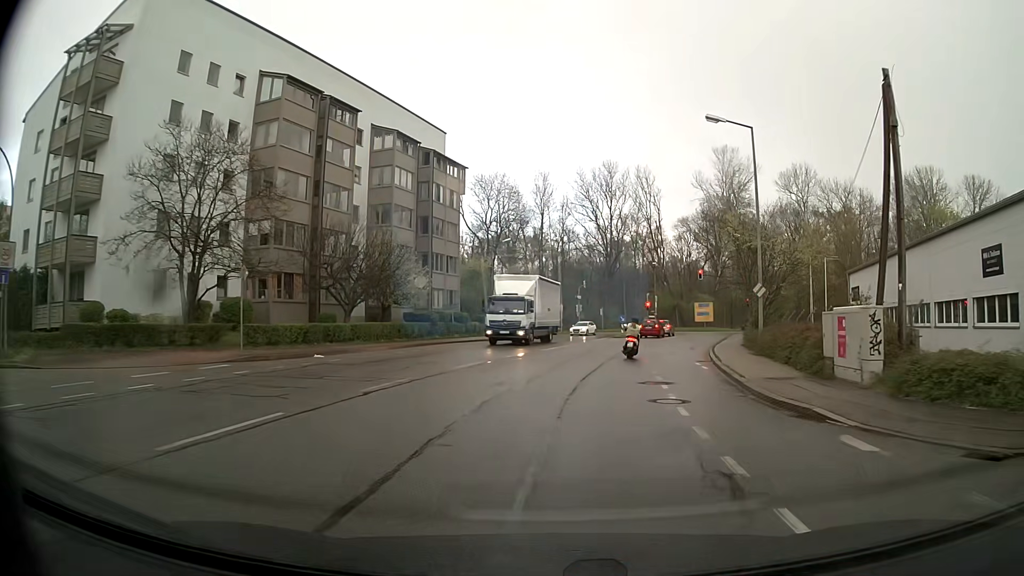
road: tertiary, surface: asphalt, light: Day
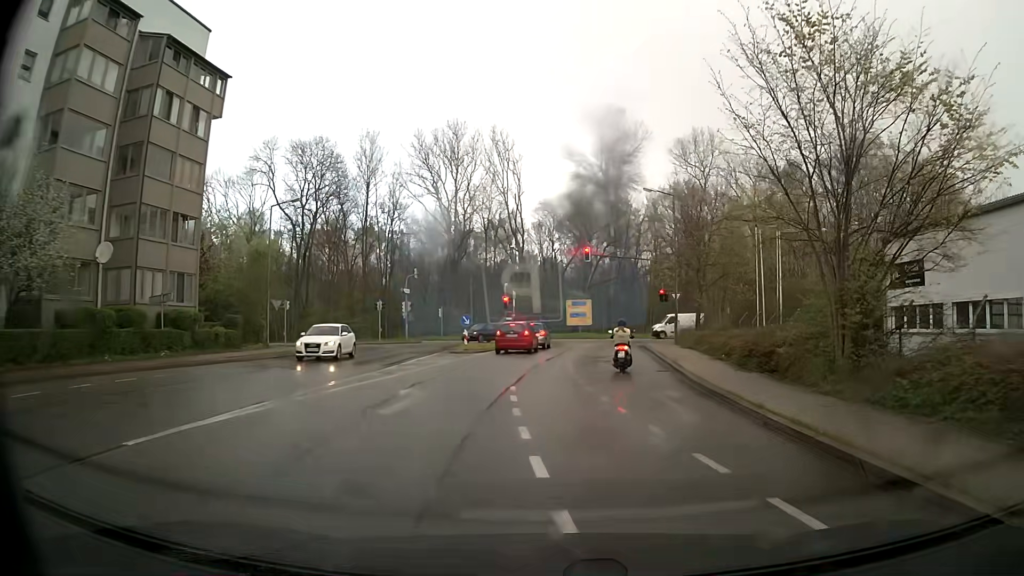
(+2.7, +23.7) m; +14°
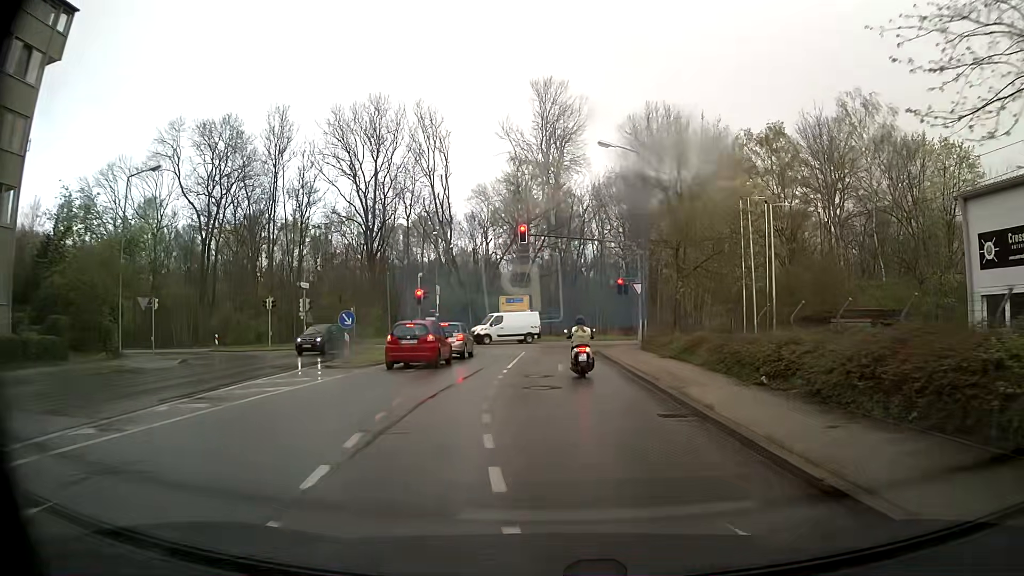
(+0.5, +10.3) m; +4°
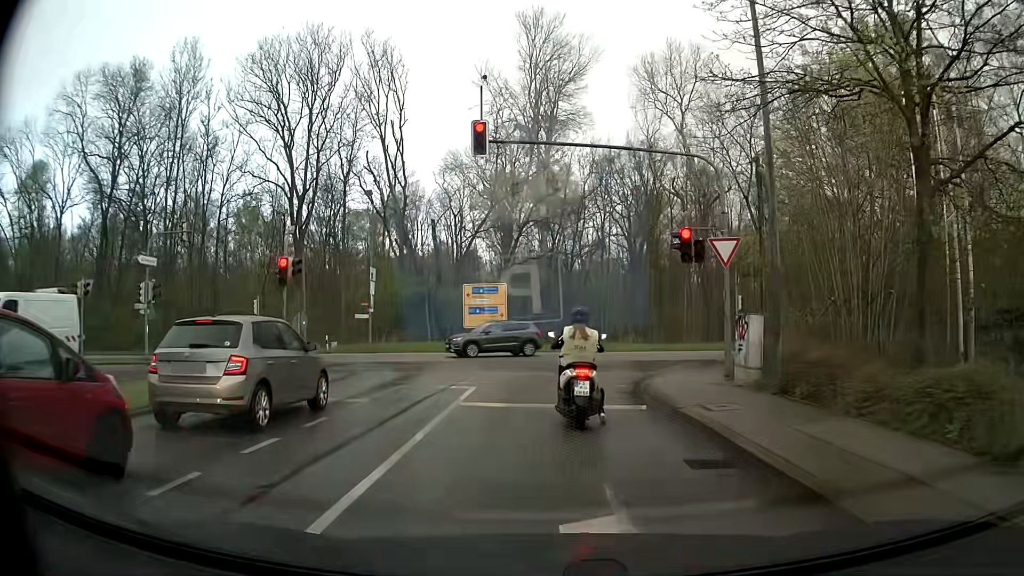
(+0.3, +18.2) m; +1°
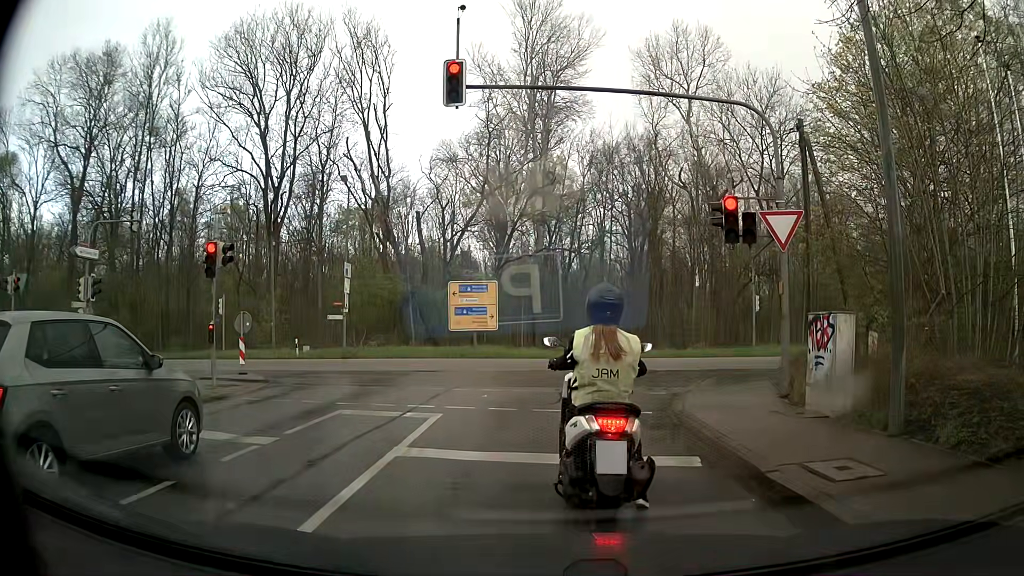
(0.0, +4.0) m; +2°
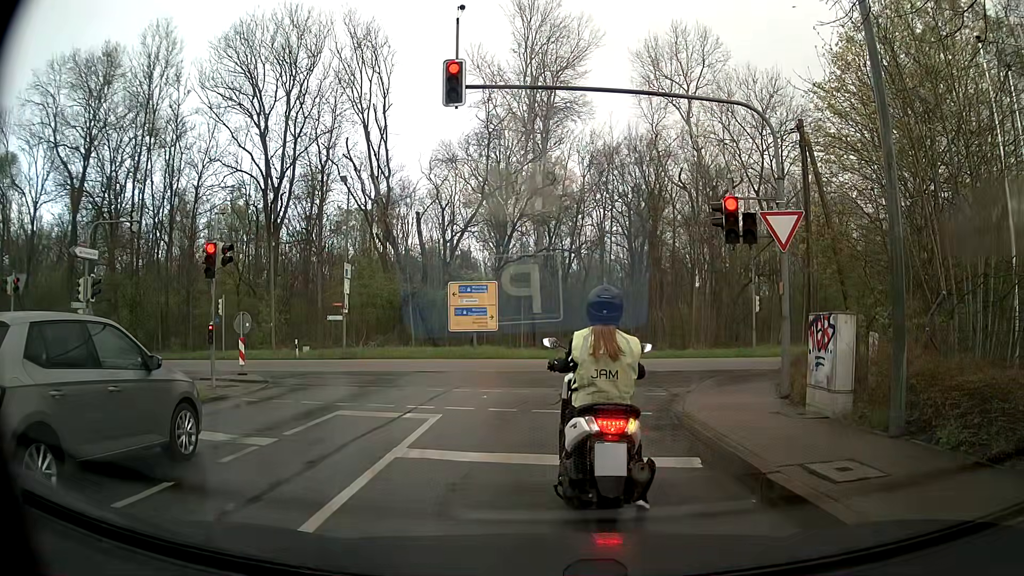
(0.0, +0.1) m; 0°
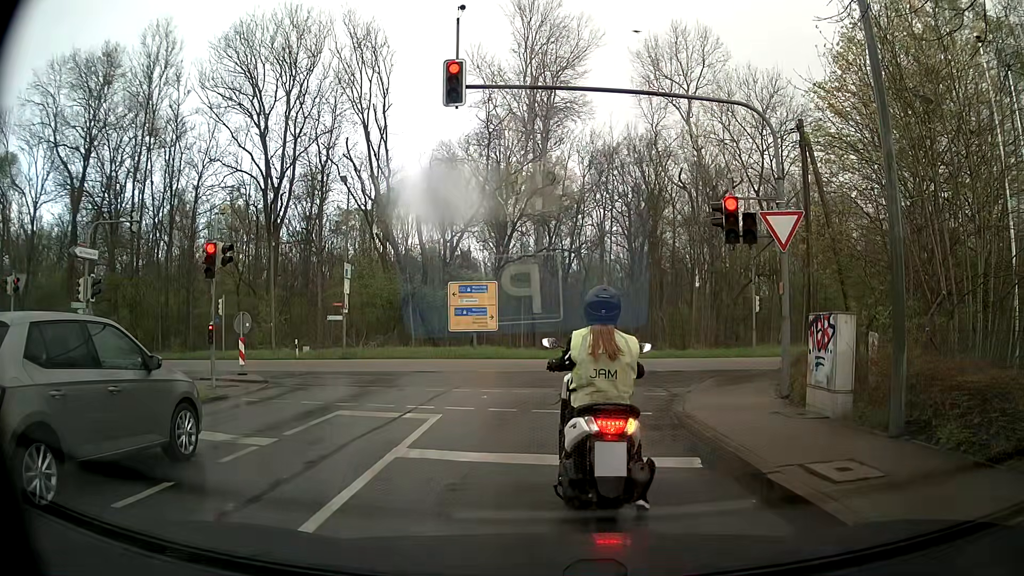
(0.0, 0.0) m; 0°
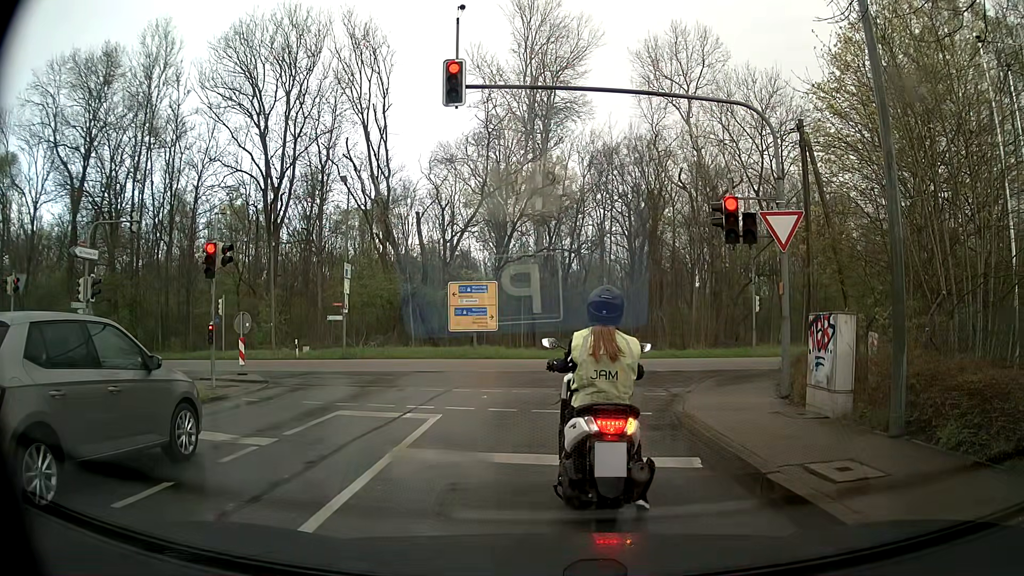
(0.0, 0.0) m; 0°
(0, +10) (+2, +20) (+8, +27) (+18, +29) (+28, +31) (+38, +32) (+48, +33) (+58, +34) (+68, +35) (+78, +36) m
